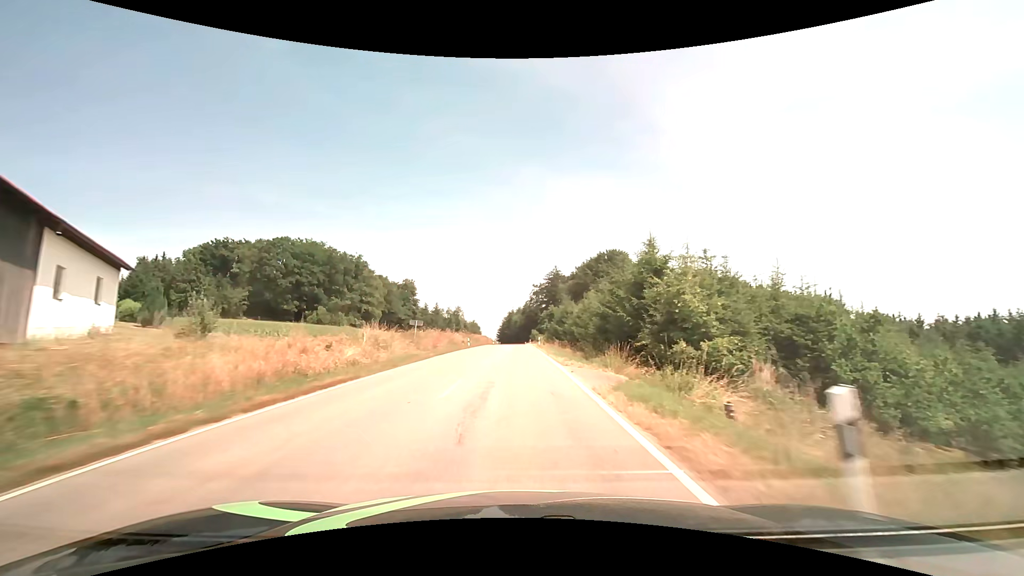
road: tertiary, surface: asphalt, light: Day
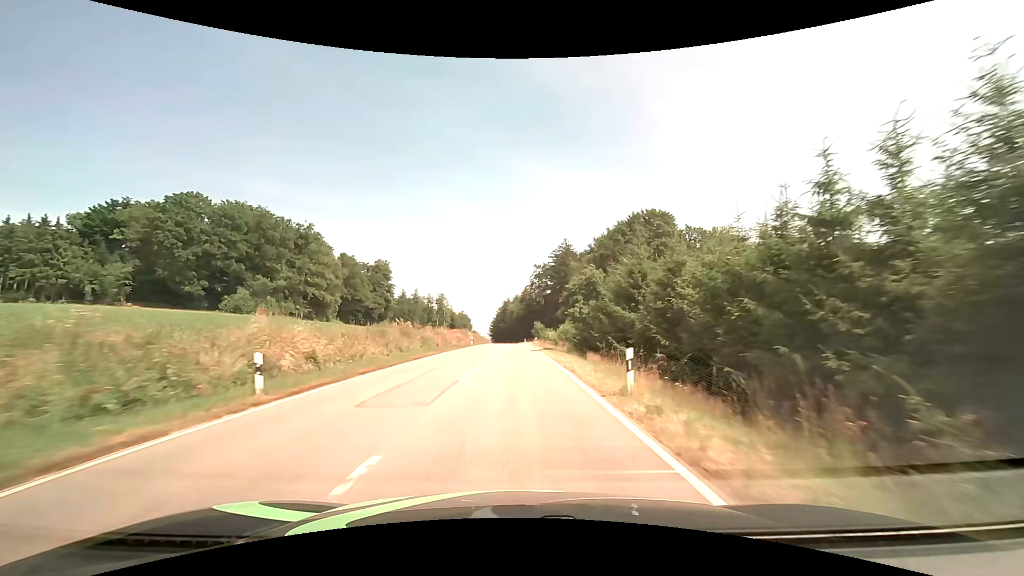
(0.0, +44.3) m; 0°
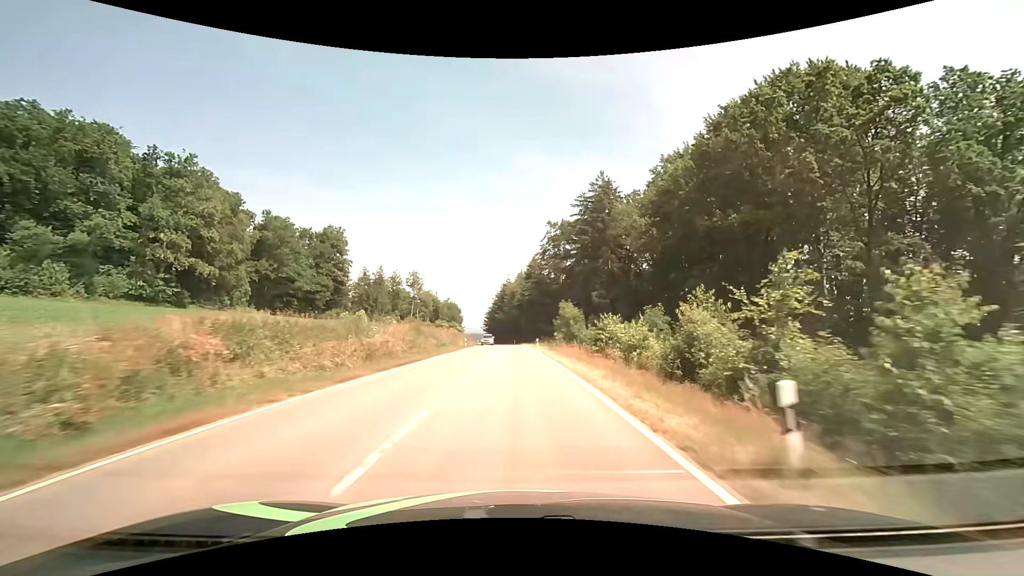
(-0.1, +56.0) m; 0°
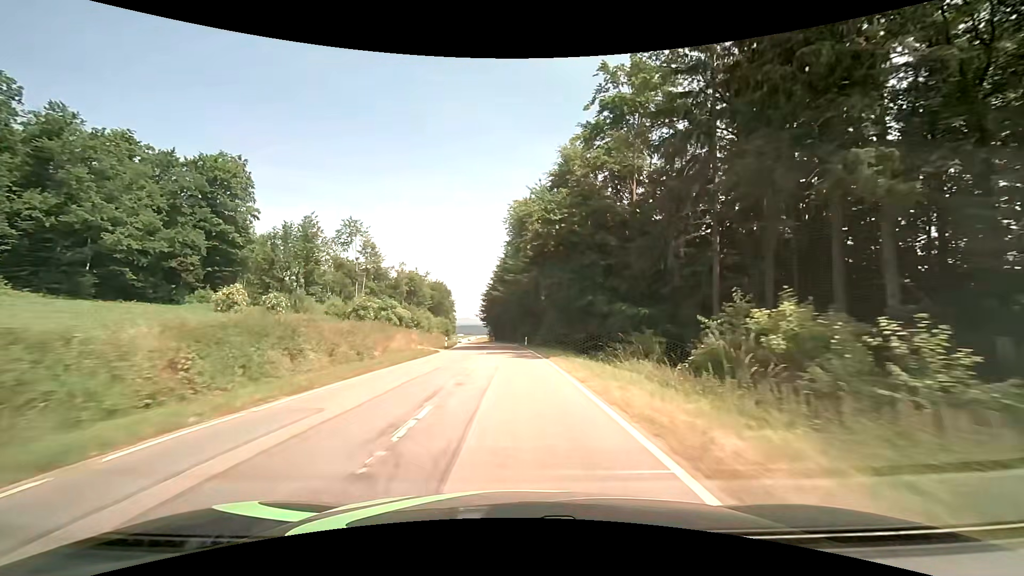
(-0.2, +57.9) m; -1°
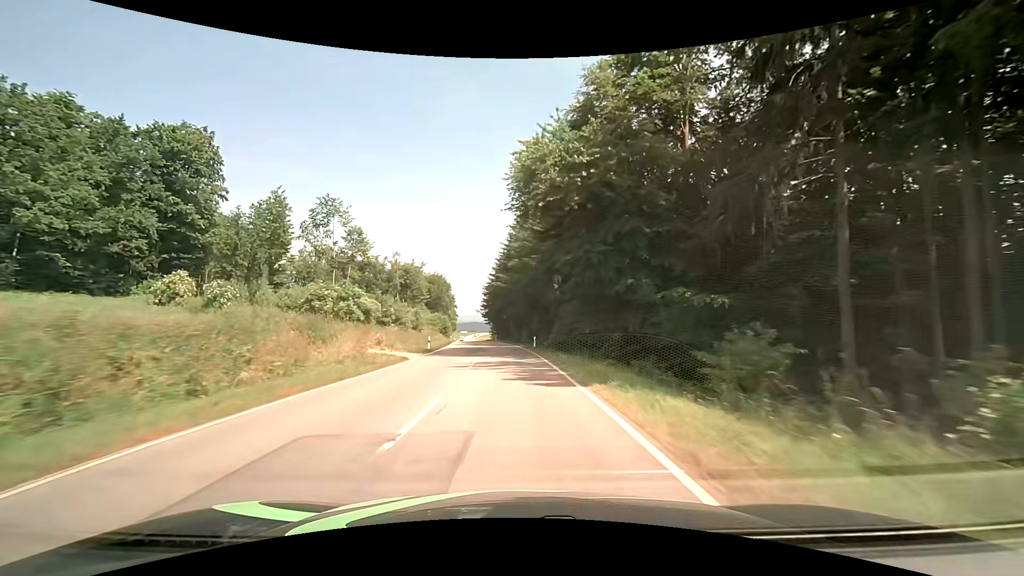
(-0.1, +11.9) m; -1°
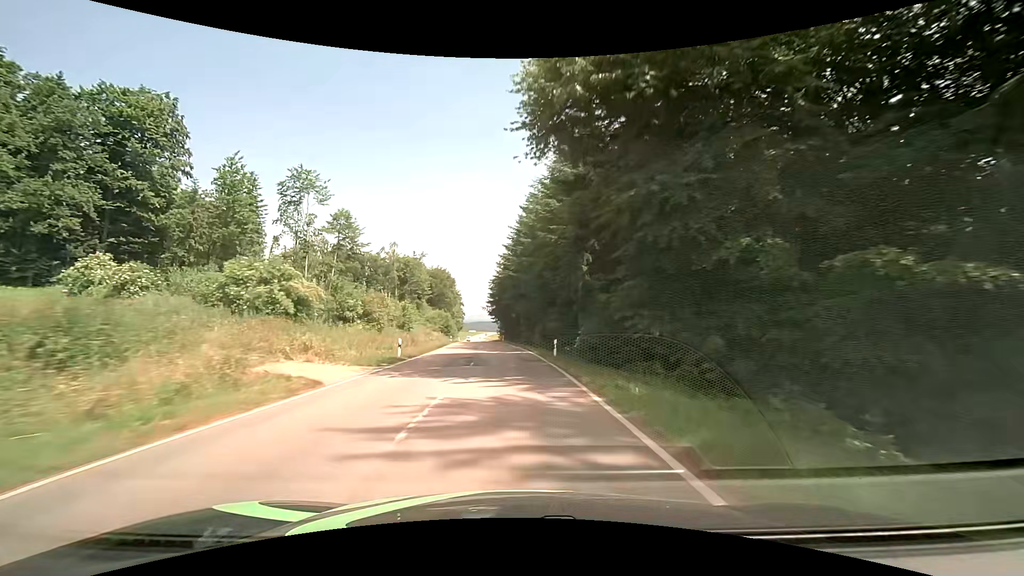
(-0.1, +12.0) m; -1°
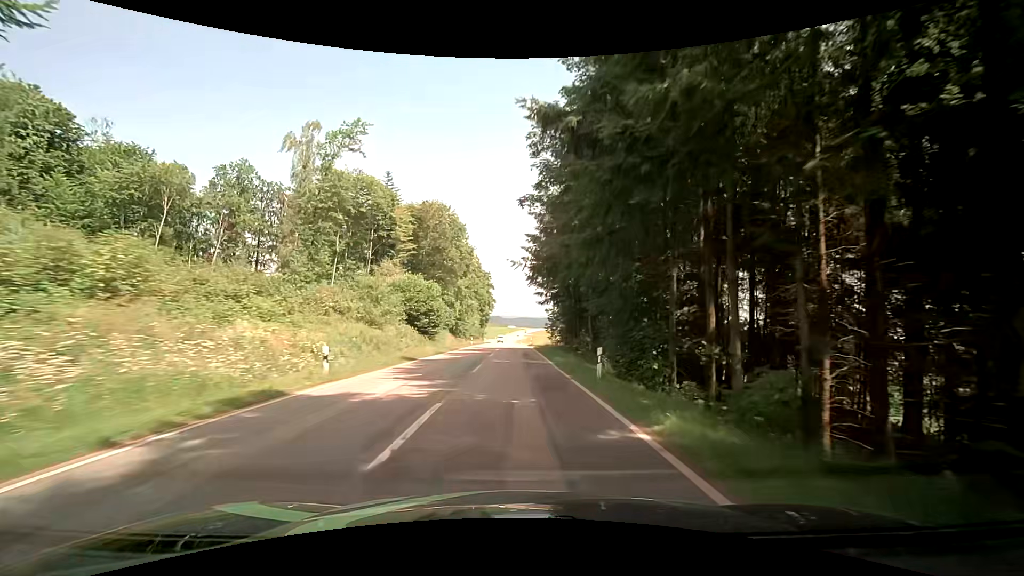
(-3.1, +60.7) m; -5°
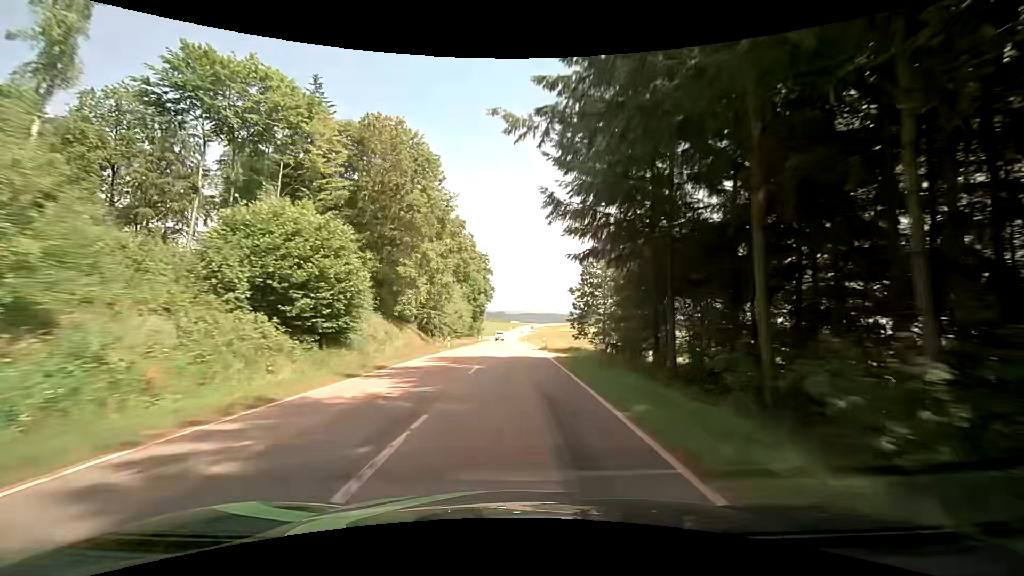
(0.0, +24.3) m; 0°
(0, +10) (0, +20) (0, +30) (0, +40) (0, +50) (0, +60) (0, +70) (0, +80) (0, +90) (-1, +100) m
